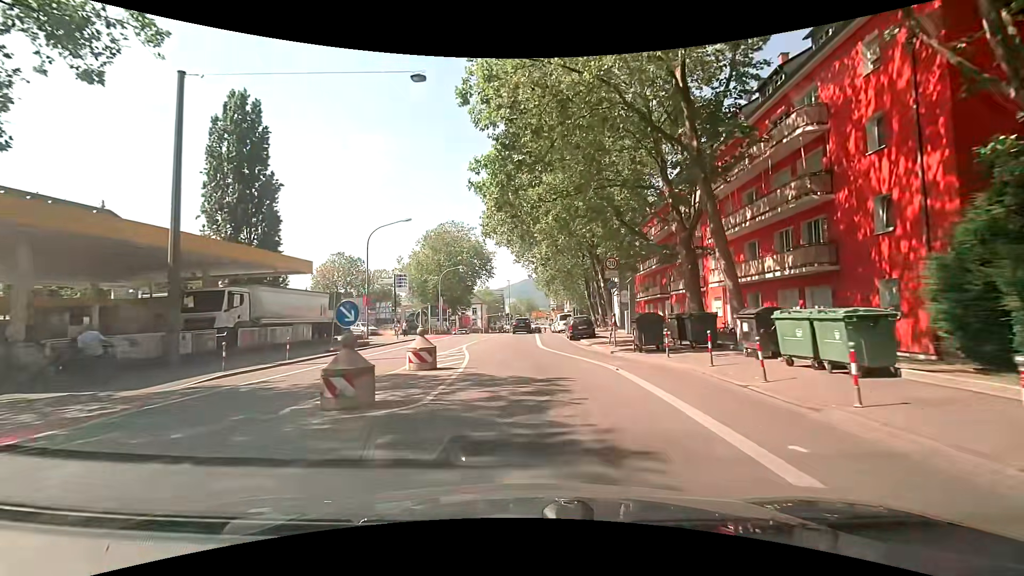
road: secondary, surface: asphalt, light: Day
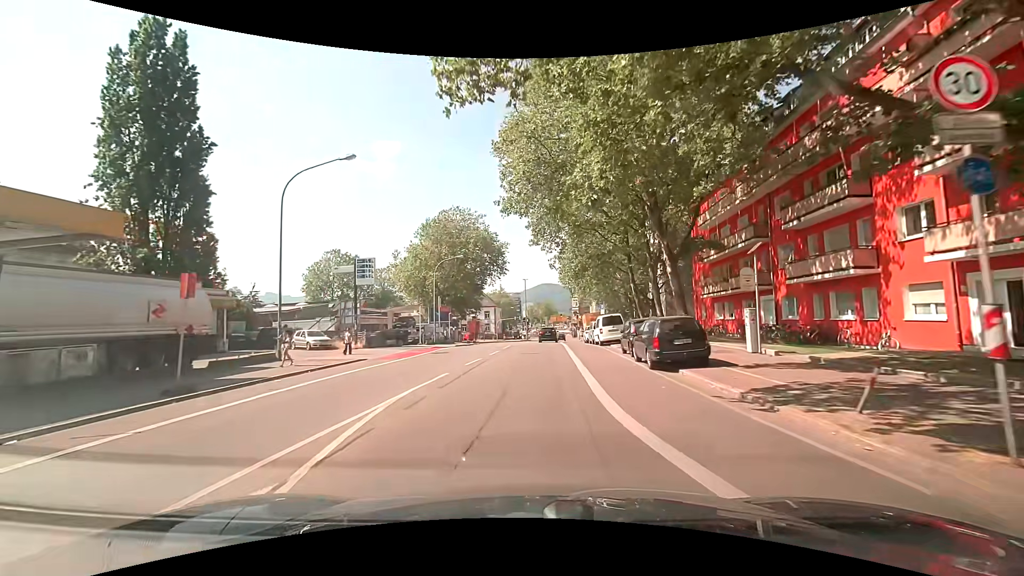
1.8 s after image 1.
(-0.8, +17.1) m; -3°
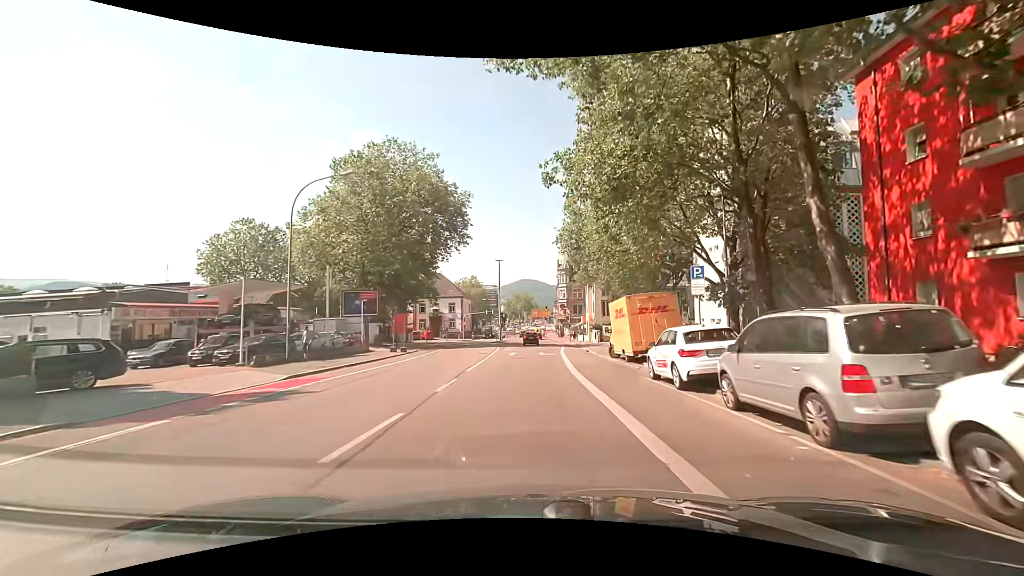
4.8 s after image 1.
(+0.5, +29.6) m; +2°
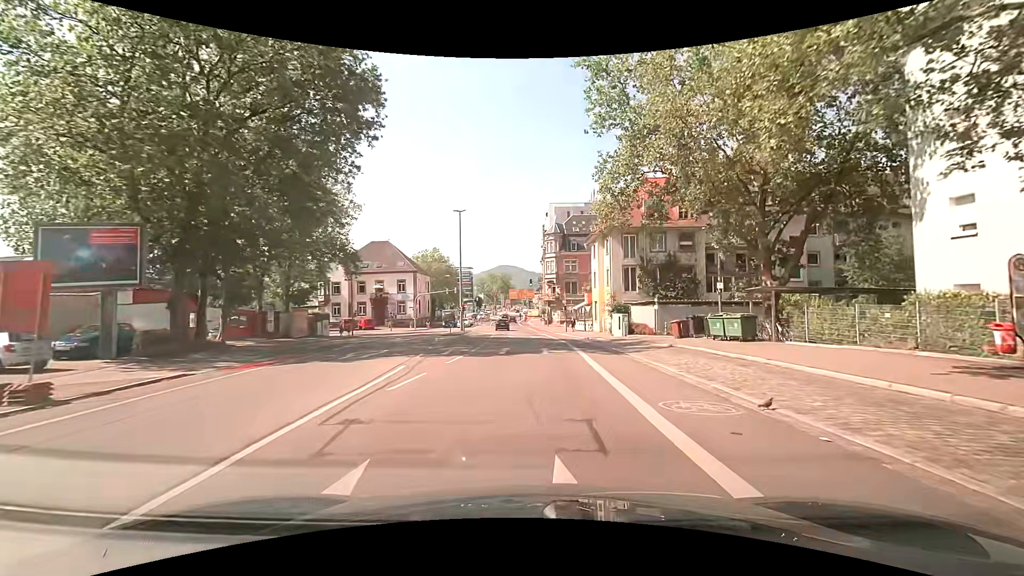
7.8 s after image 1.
(+0.4, +29.6) m; +2°
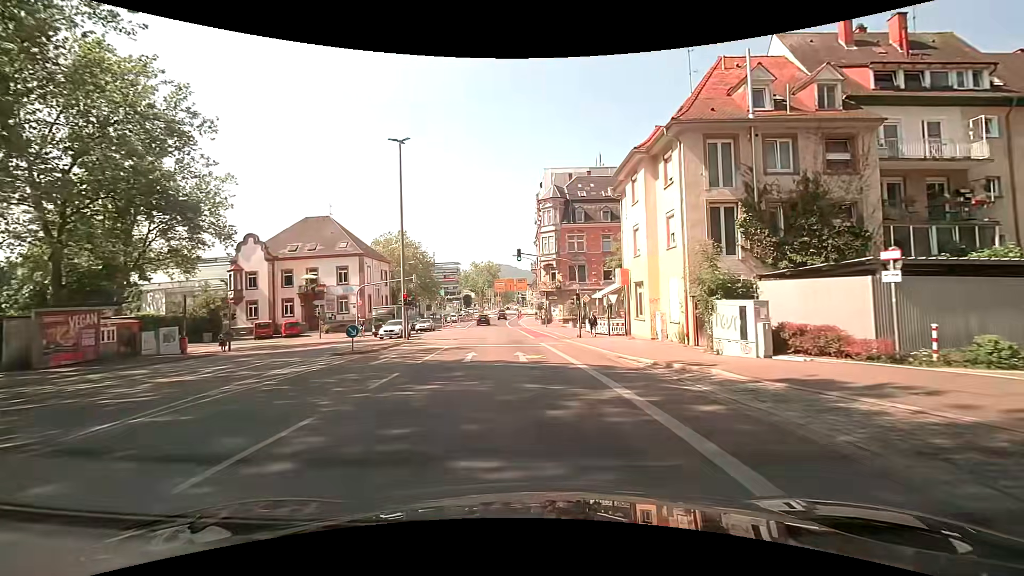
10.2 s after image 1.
(+0.5, +23.7) m; 0°
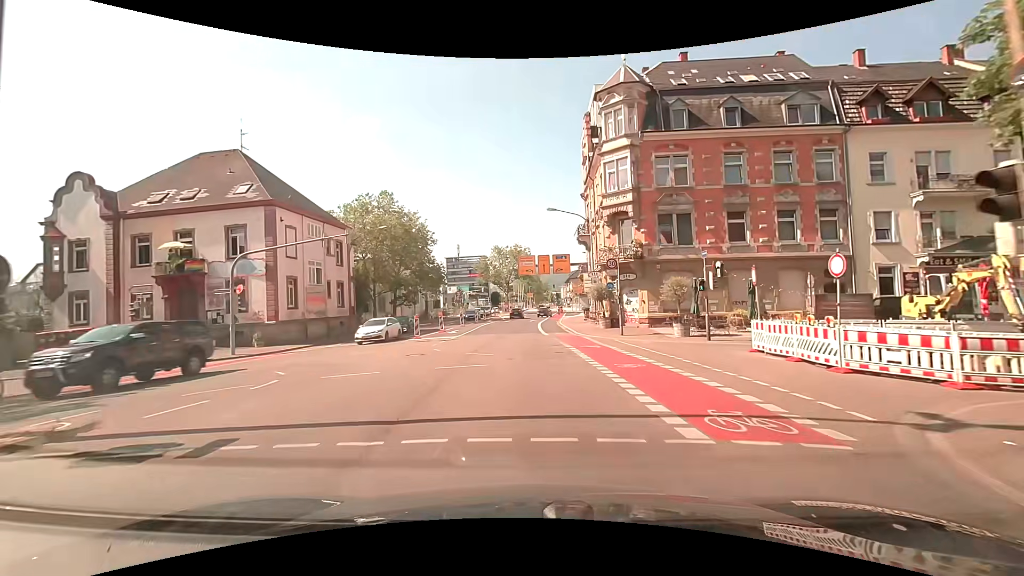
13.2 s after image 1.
(-0.7, +29.5) m; -3°
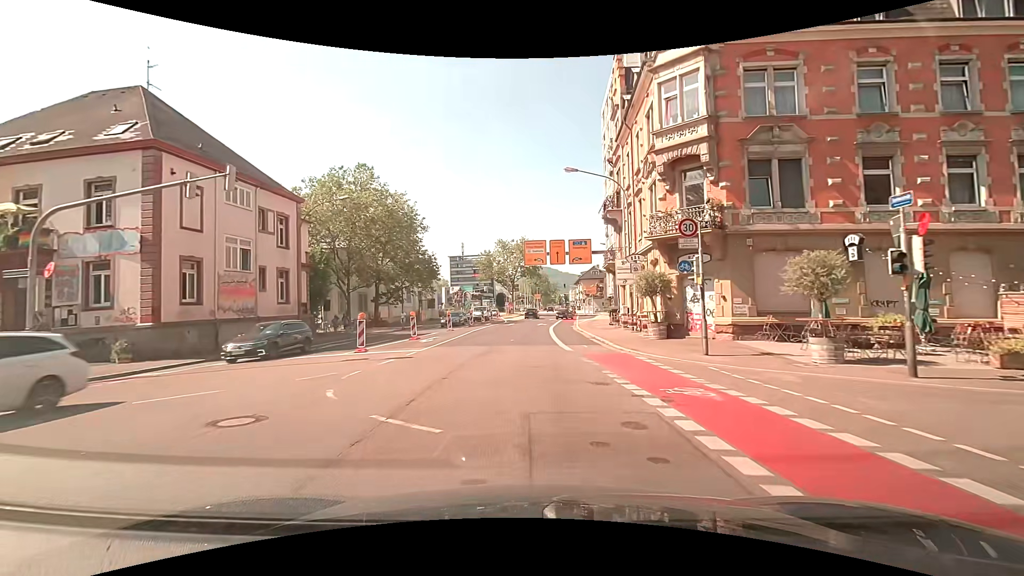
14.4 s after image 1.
(-0.1, +11.7) m; -1°
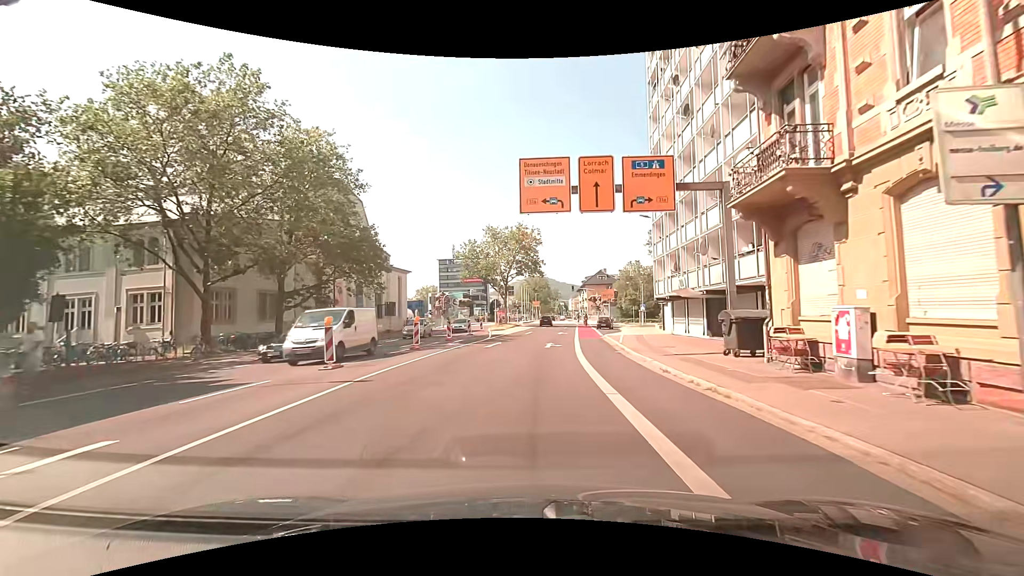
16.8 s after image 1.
(-0.1, +22.7) m; +1°
(0, +10) (+1, +20) (+2, +30) (+2, +40) (+4, +50) (+6, +59) (+10, +69) (+16, +76) (+25, +80) (+35, +82) m
